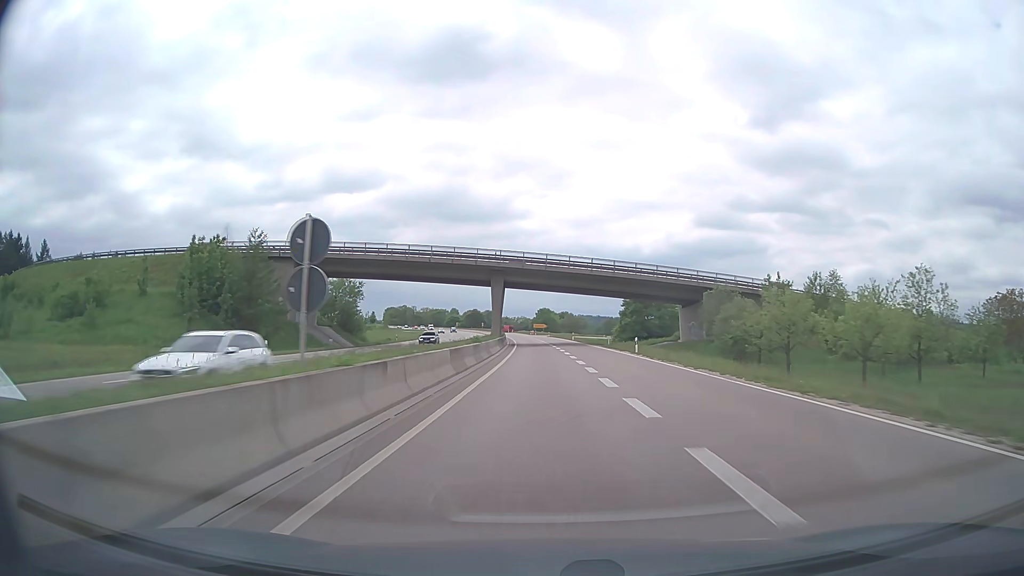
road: trunk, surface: asphalt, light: Day
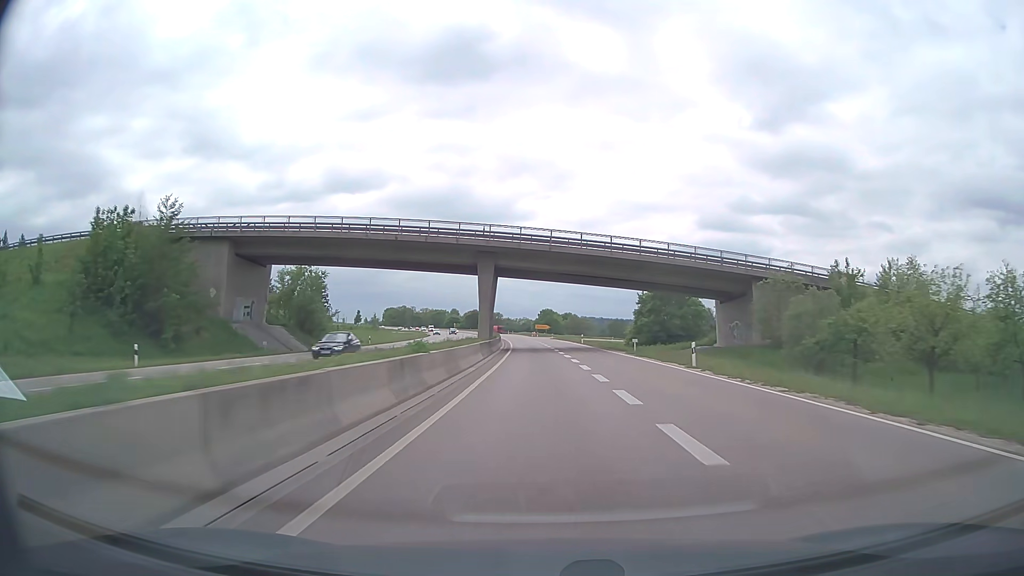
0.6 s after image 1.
(0.0, +15.8) m; 0°
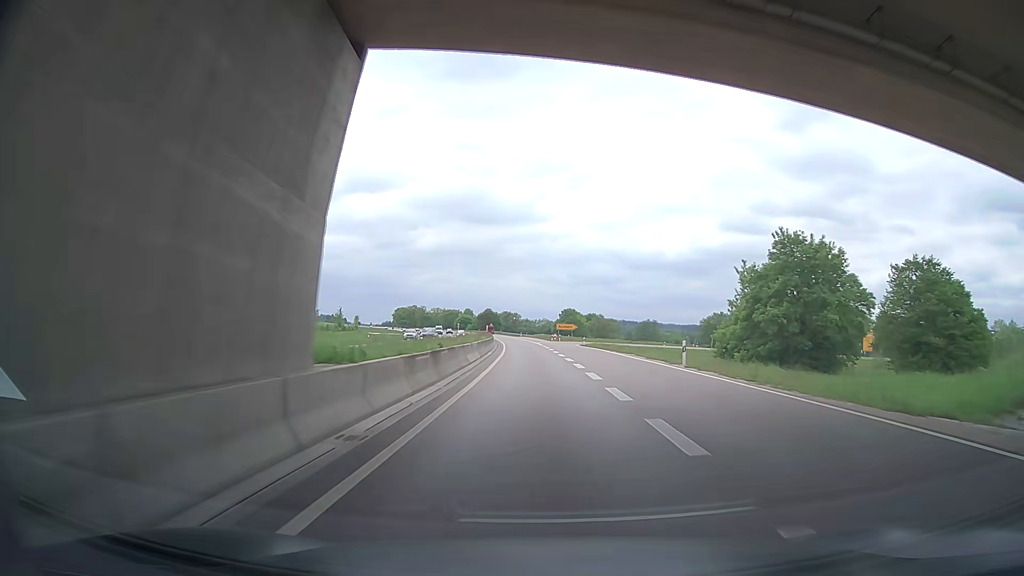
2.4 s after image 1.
(-0.6, +47.3) m; -2°
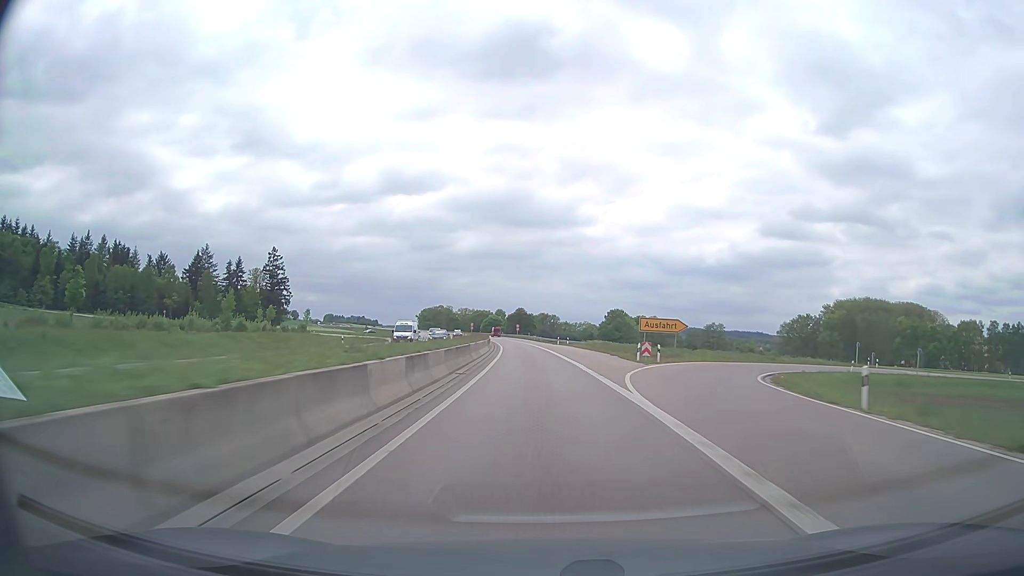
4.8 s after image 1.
(-1.6, +63.1) m; -3°
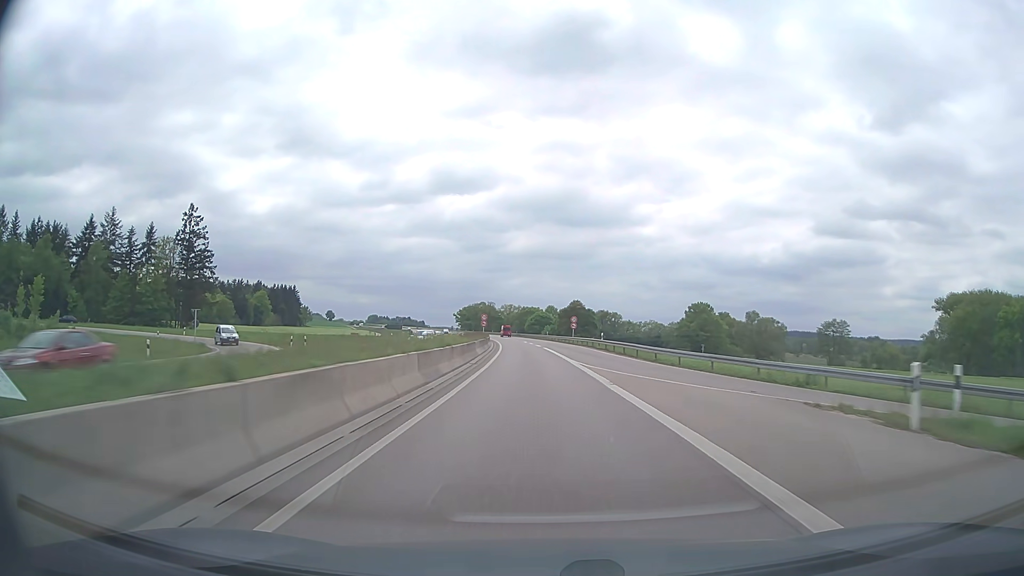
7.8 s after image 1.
(-3.1, +78.9) m; -5°
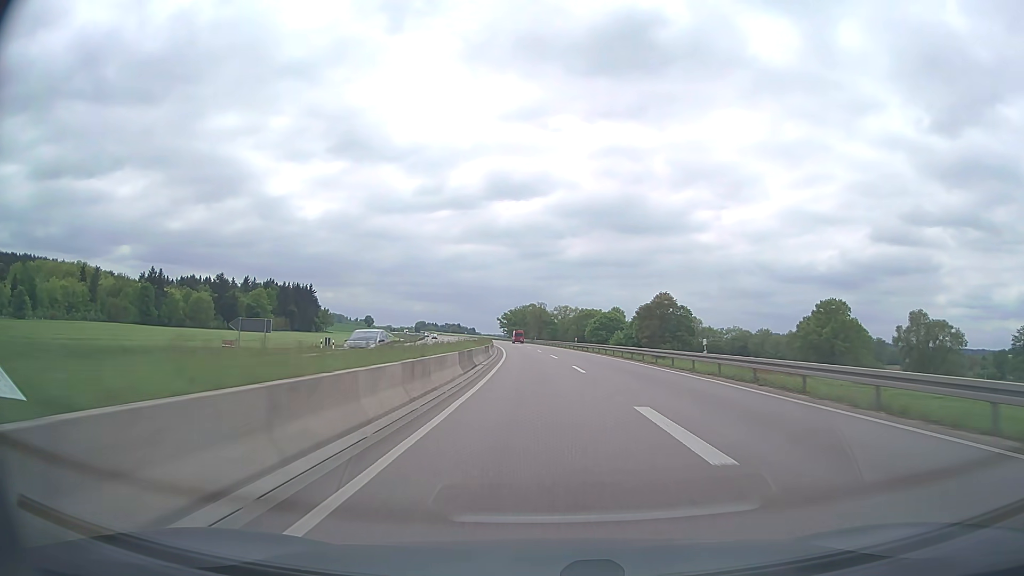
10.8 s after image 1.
(-3.4, +81.5) m; -5°
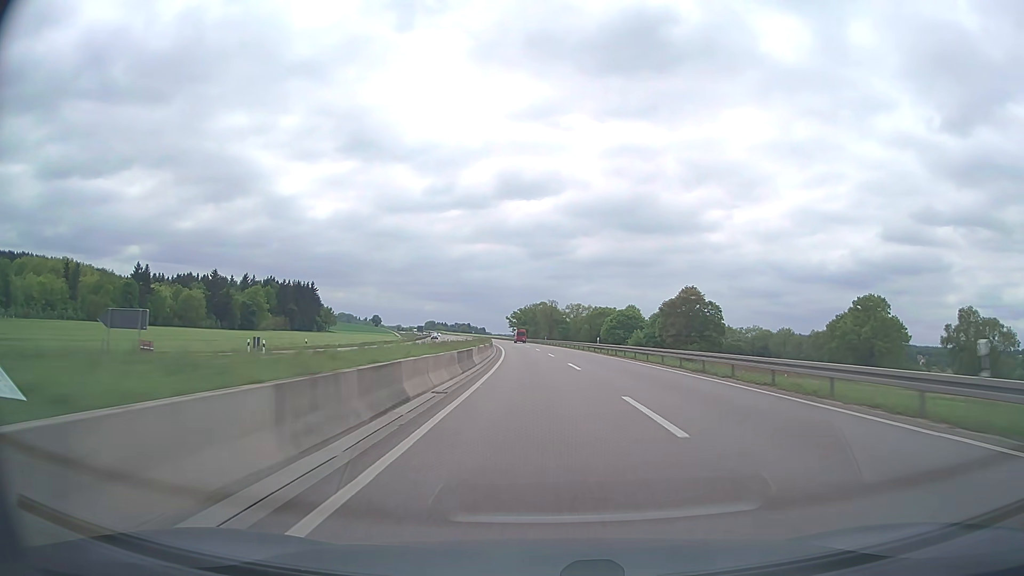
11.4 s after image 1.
(-0.1, +17.8) m; -1°
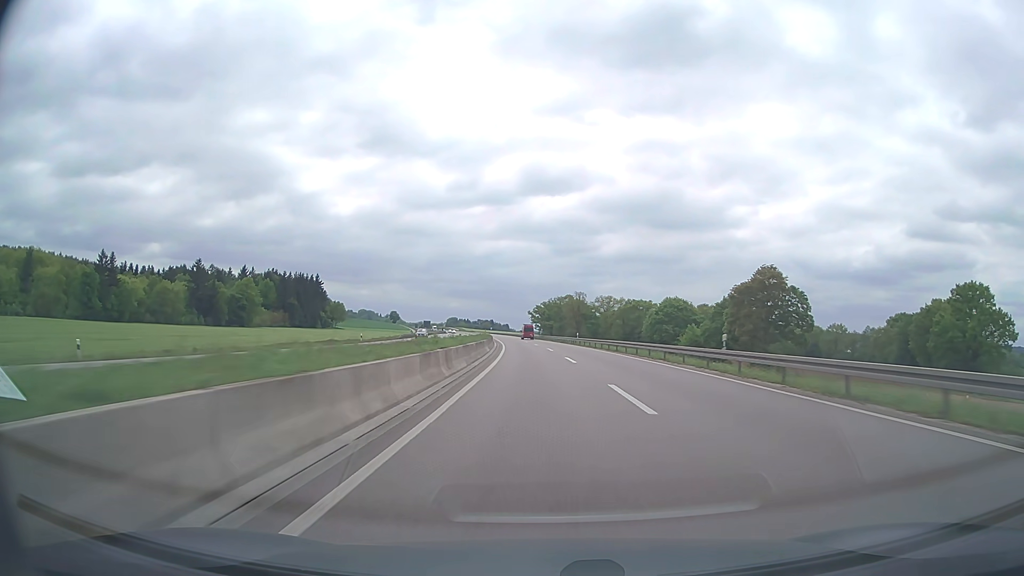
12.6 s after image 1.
(-0.6, +36.9) m; -2°
(0, +10) (0, +20) (0, +30) (-1, +40) (-1, +50) (-2, +60) (-2, +70) (-3, +80) (-4, +90) (-5, +100) m
